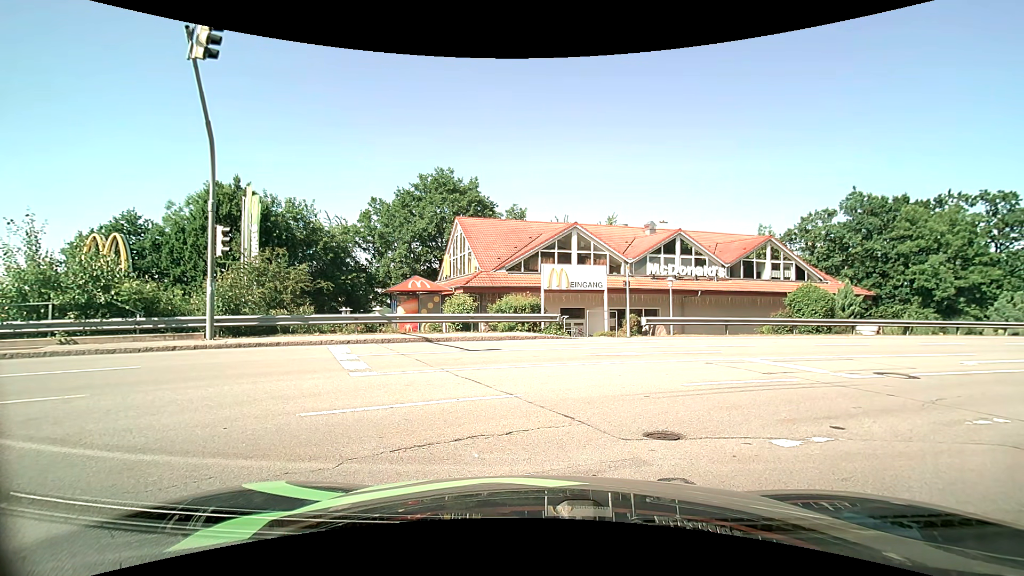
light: Day
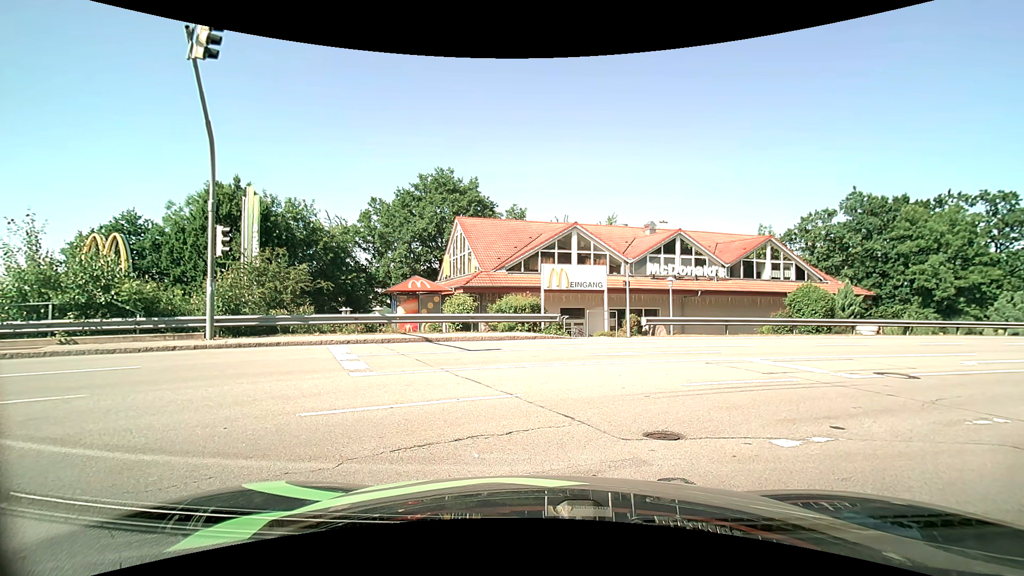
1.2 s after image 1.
(0.0, 0.0) m; 0°
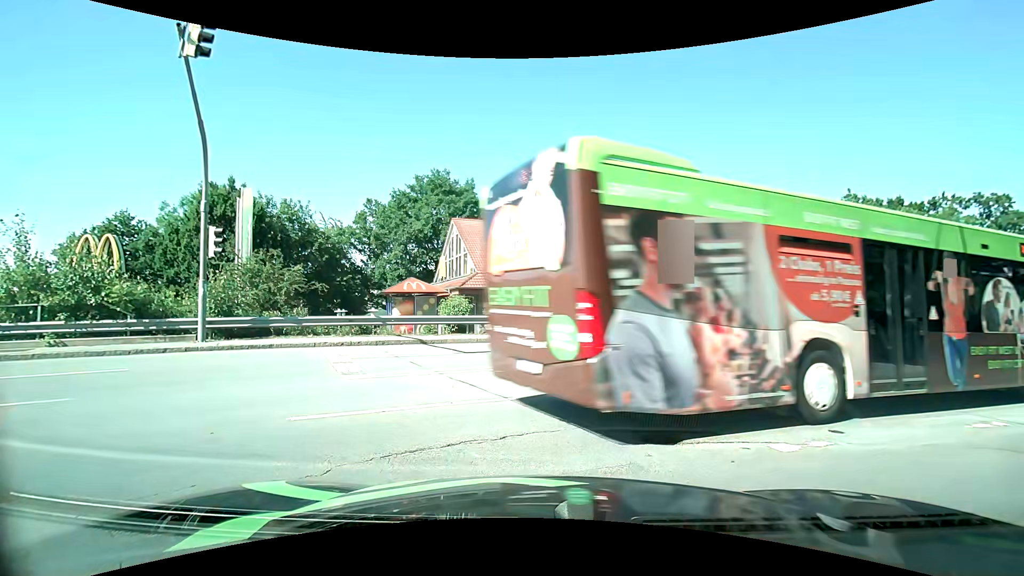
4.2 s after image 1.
(0.0, +0.1) m; 0°
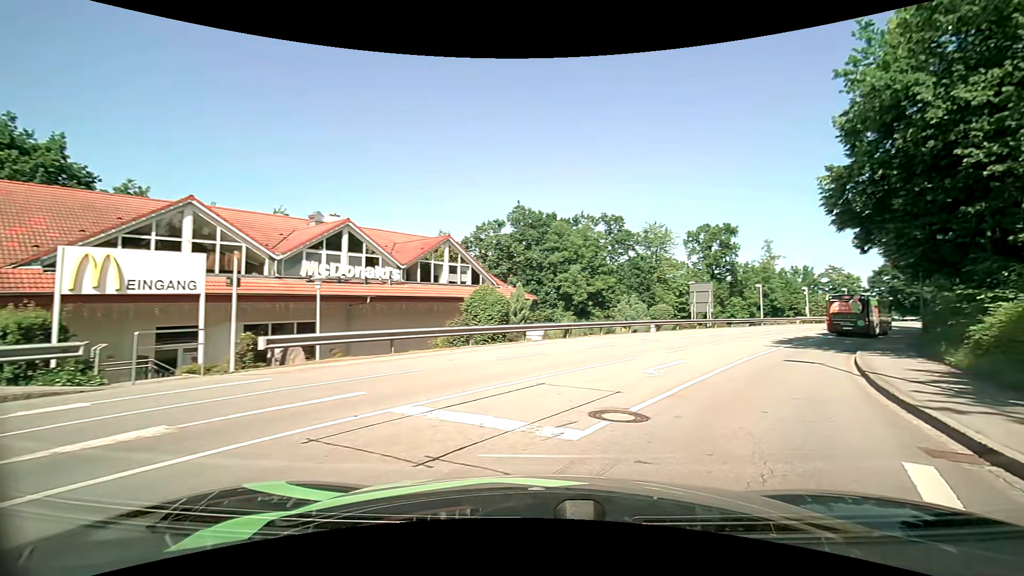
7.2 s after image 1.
(+2.4, +6.9) m; +39°
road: tertiary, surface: asphalt
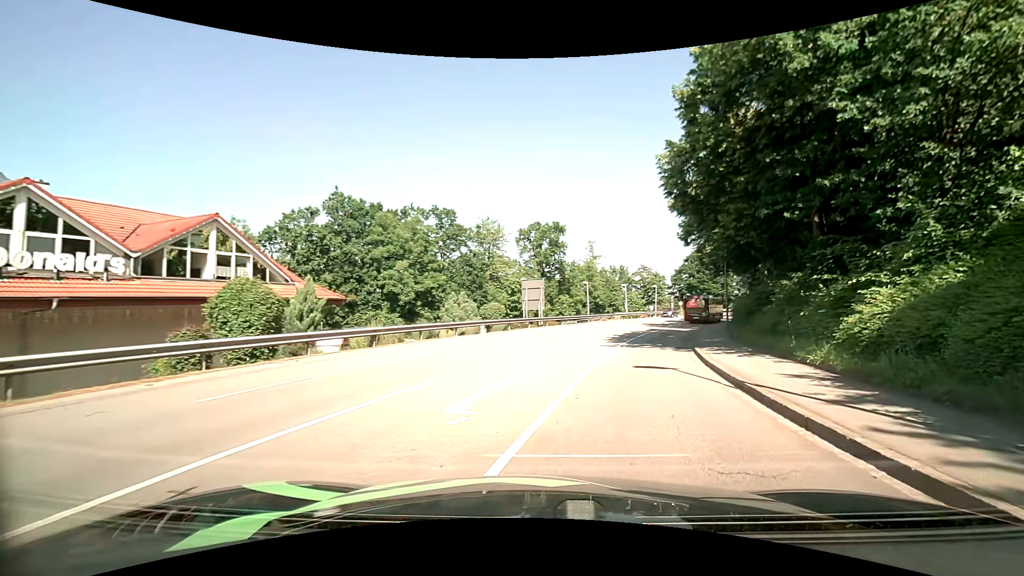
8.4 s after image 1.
(+0.9, +5.4) m; +17°
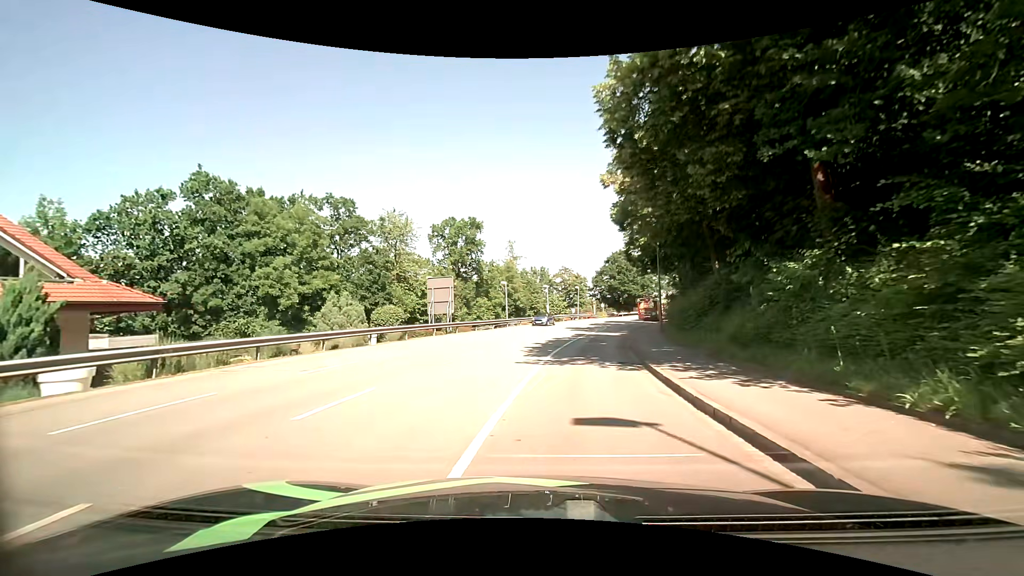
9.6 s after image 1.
(+0.7, +6.8) m; +9°
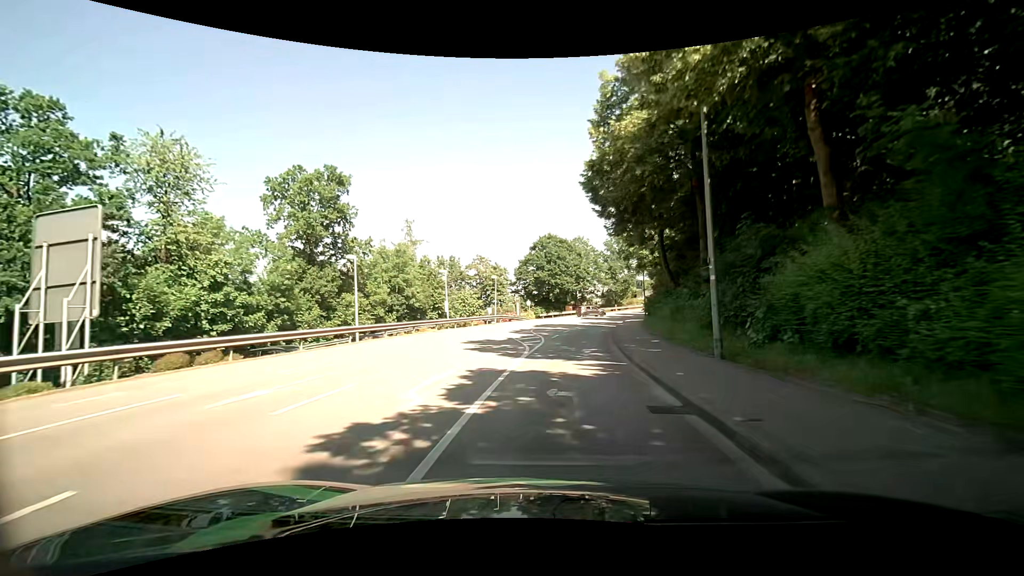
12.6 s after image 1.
(+2.0, +23.5) m; +8°
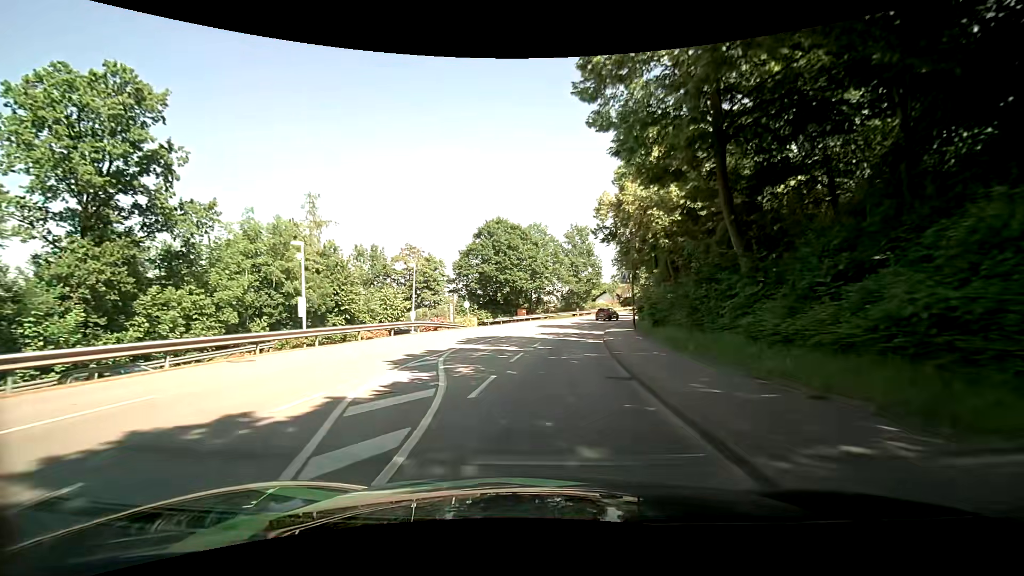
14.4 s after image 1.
(+1.0, +17.3) m; +7°
(0, +10) (+1, +20) (+1, +30) (+3, +40) (+5, +50) (+7, +59) (+10, +69) (+13, +78) (+17, +88) (+21, +97) m
